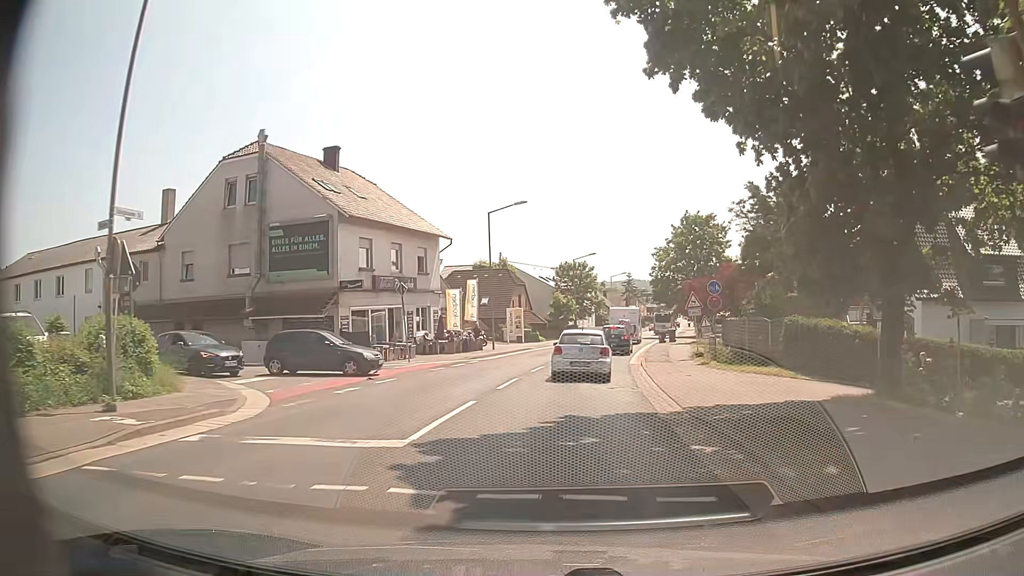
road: secondary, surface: asphalt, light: Day
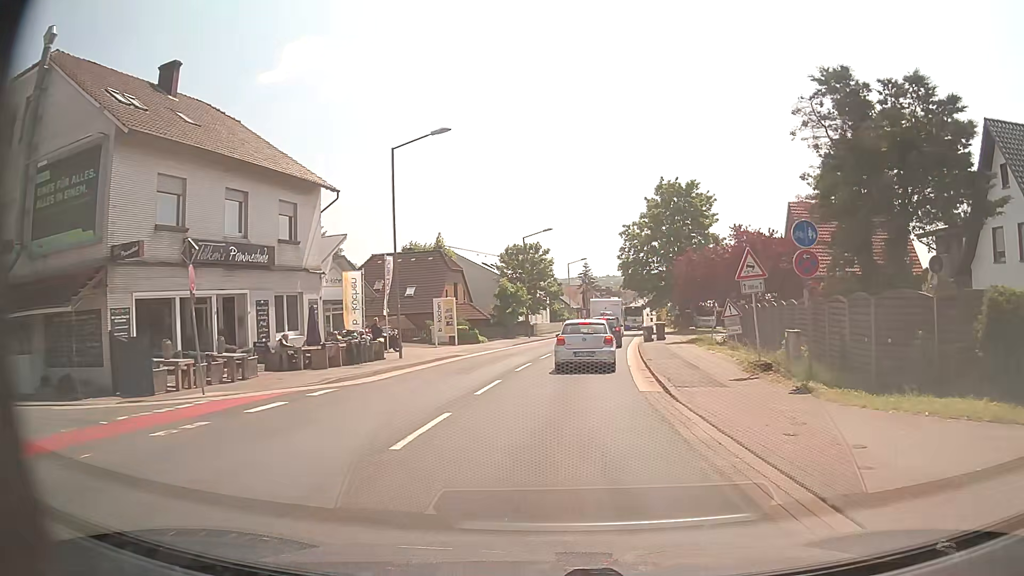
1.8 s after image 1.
(+0.5, +15.1) m; +5°
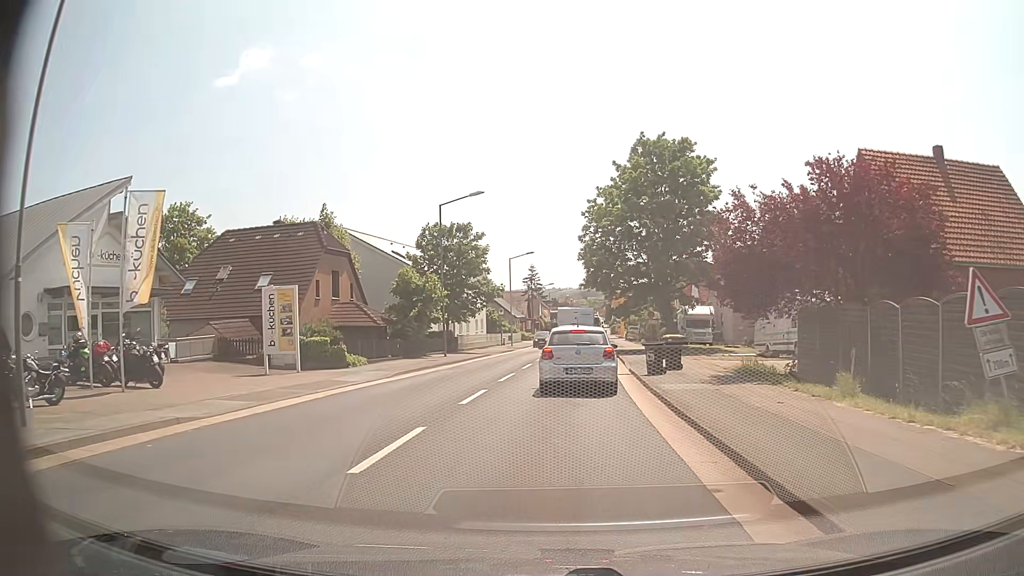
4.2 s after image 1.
(+0.7, +19.0) m; +4°
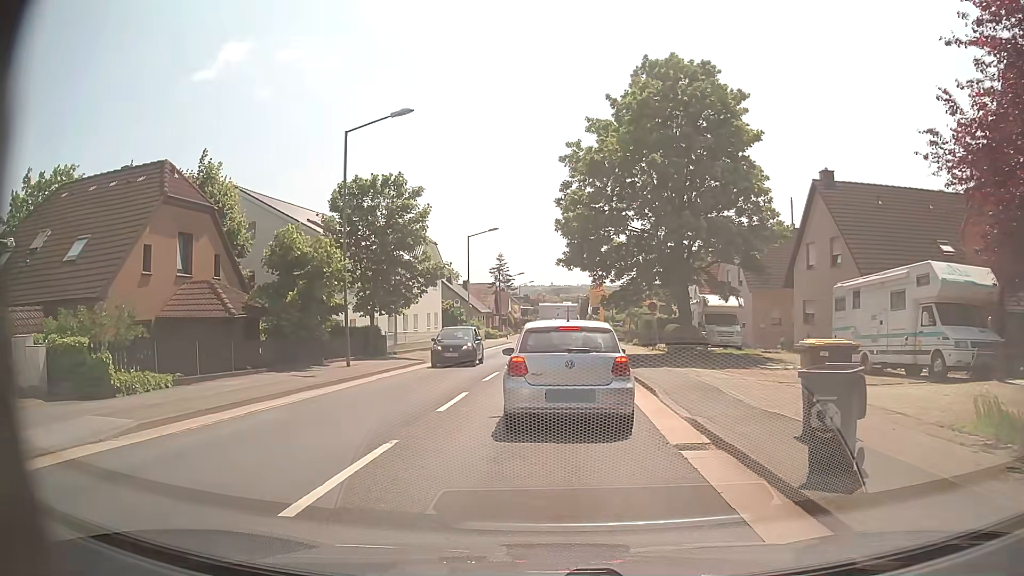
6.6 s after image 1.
(+0.2, +13.4) m; +2°
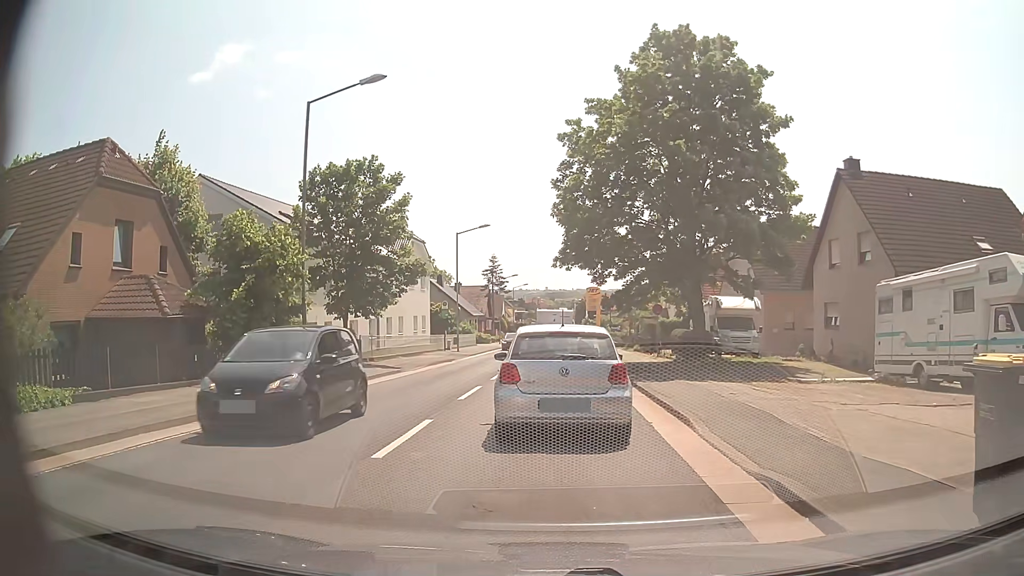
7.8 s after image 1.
(0.0, +3.6) m; +1°
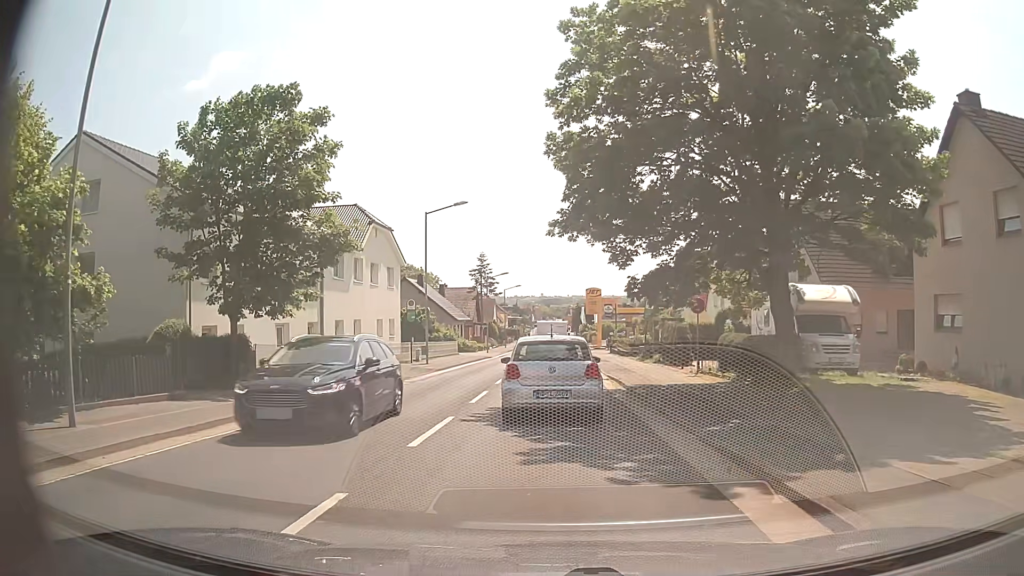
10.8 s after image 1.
(-0.1, +11.2) m; -1°
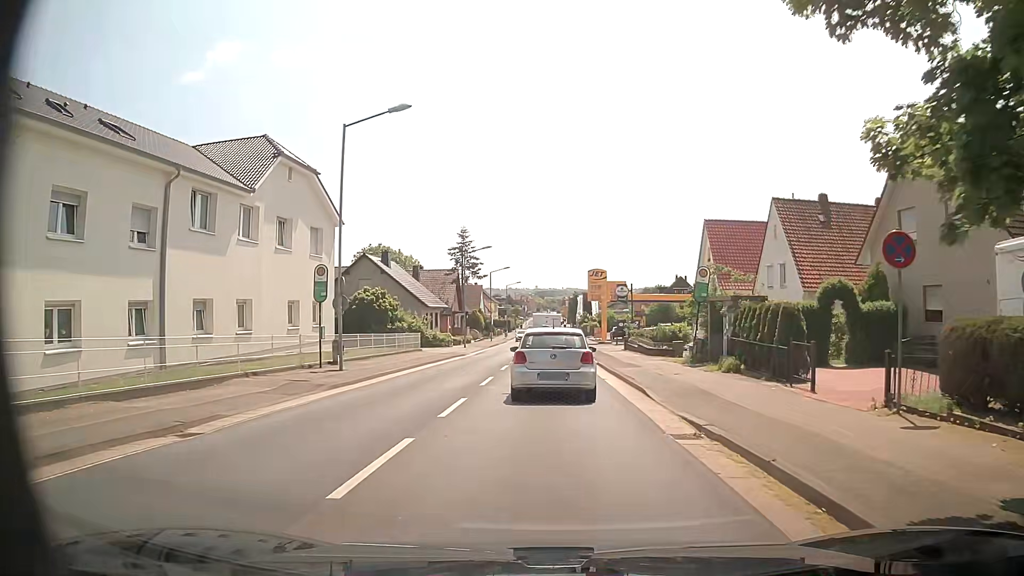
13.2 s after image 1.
(+0.1, +15.8) m; 0°
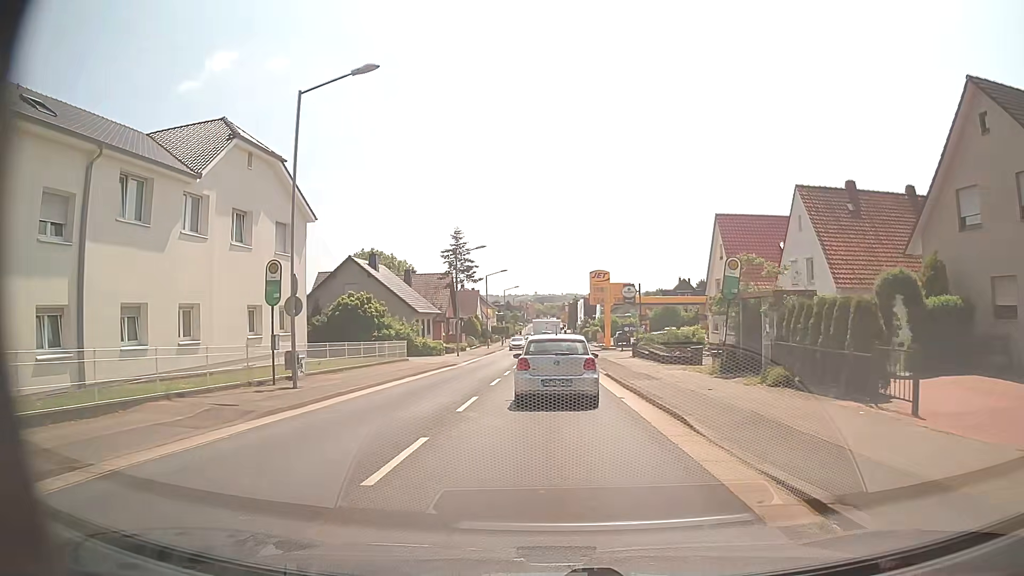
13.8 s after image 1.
(+0.1, +4.5) m; 0°
(0, +10) (0, +20) (0, +30) (+1, +40) (+1, +50) (+1, +60) (+1, +70) (+1, +80) (+1, +90) (+2, +100) m
